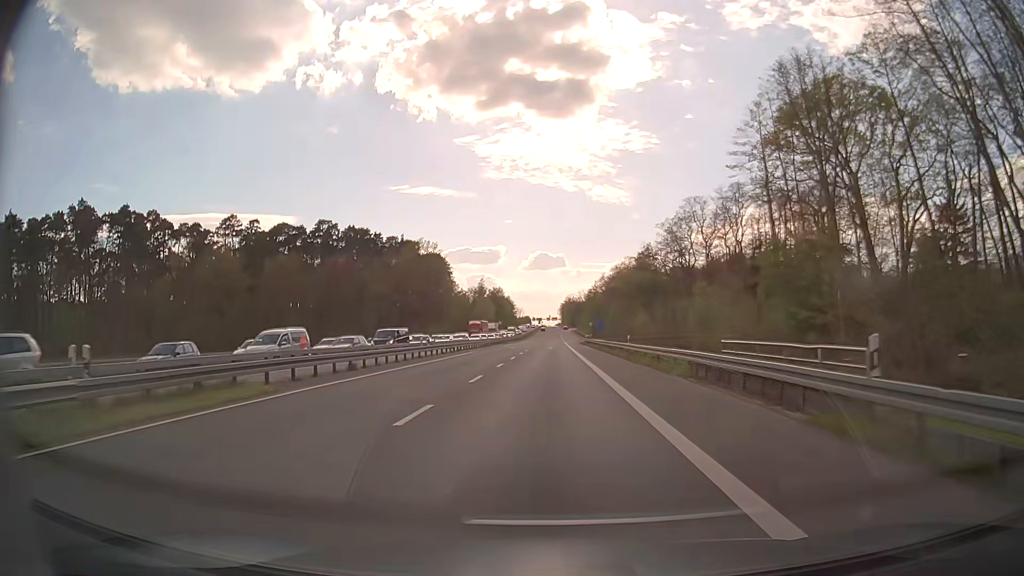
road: secondary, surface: asphalt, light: Day
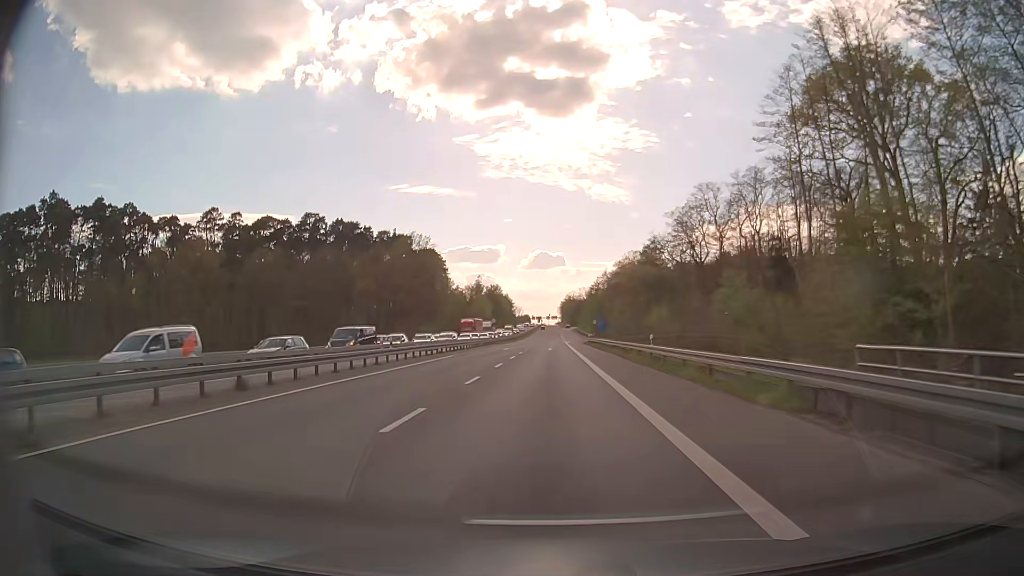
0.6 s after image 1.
(0.0, +9.7) m; 0°
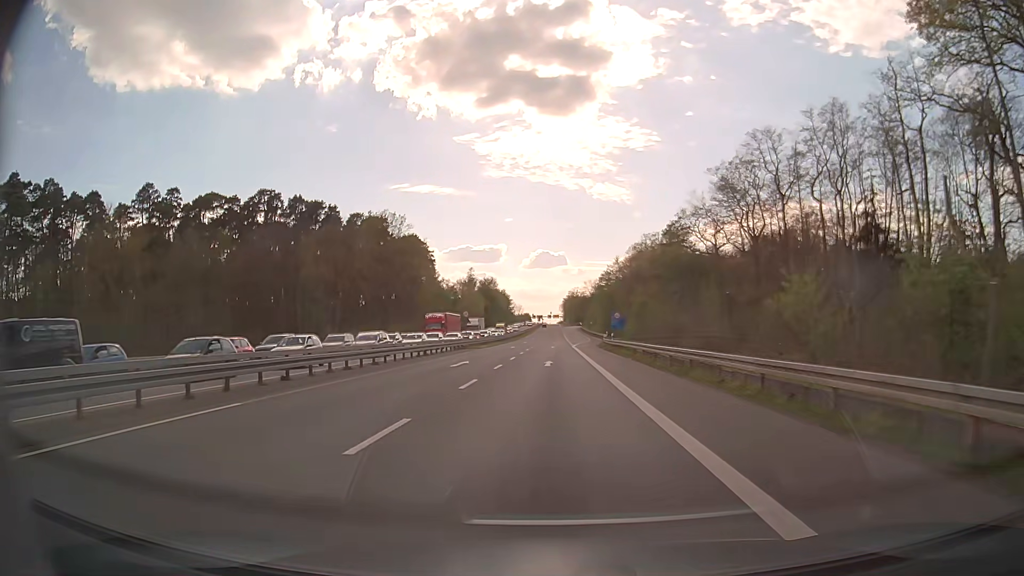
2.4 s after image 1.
(0.0, +28.6) m; 0°
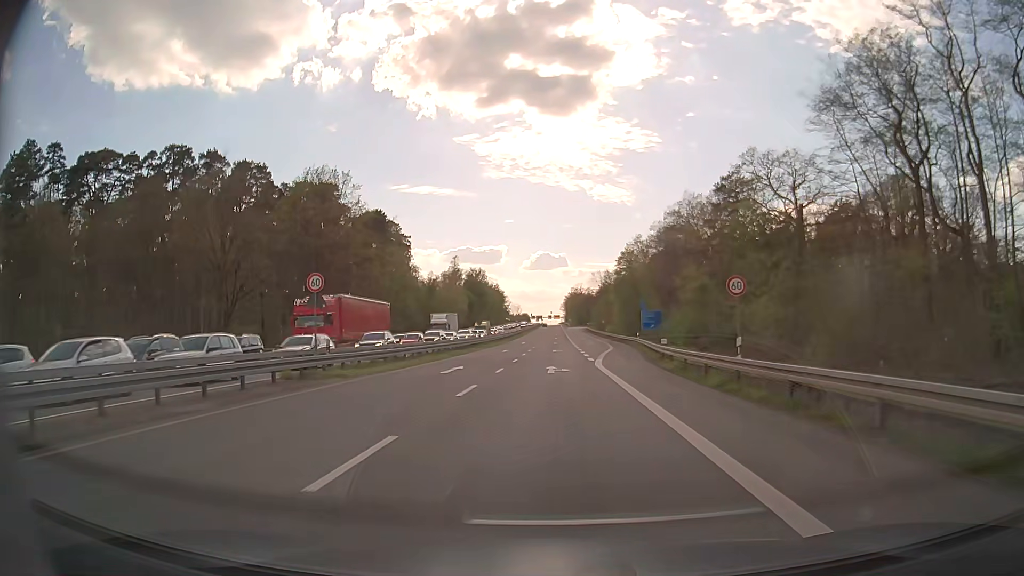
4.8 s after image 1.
(-0.1, +37.5) m; 0°
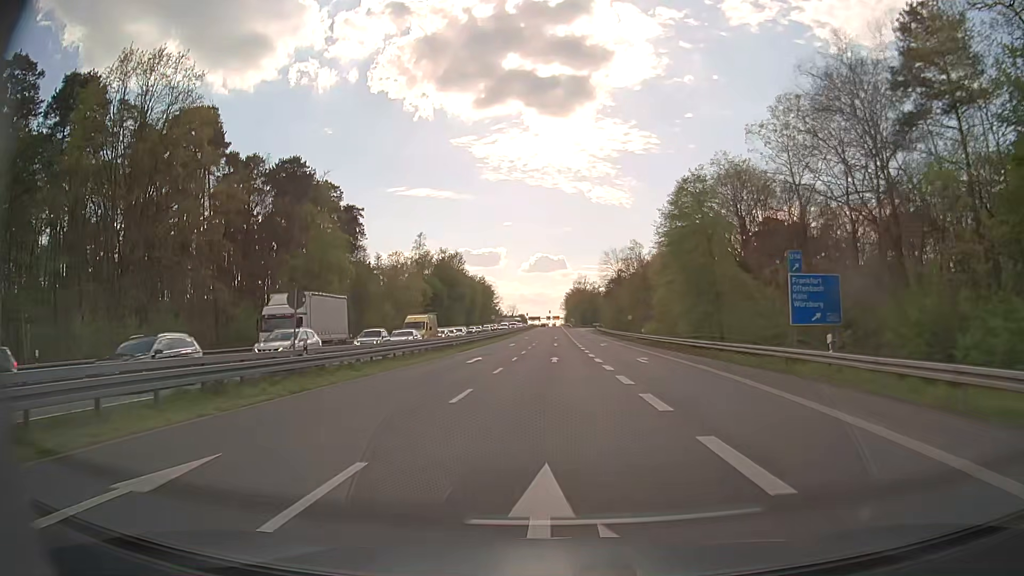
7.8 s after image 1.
(+0.2, +46.6) m; 0°
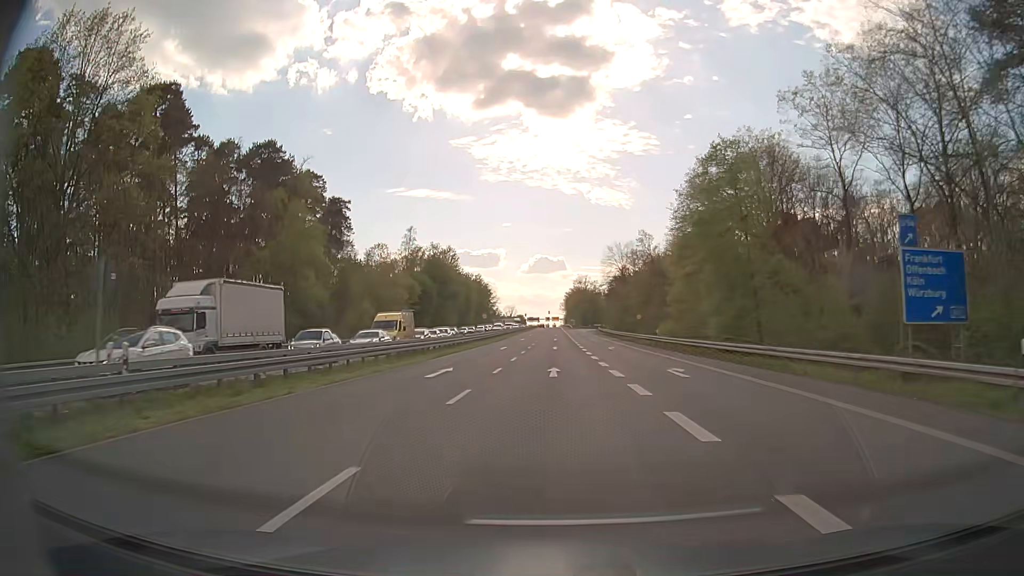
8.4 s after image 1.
(0.0, +9.3) m; 0°
(0, +10) (0, +20) (0, +30) (0, +40) (0, +50) (0, +60) (0, +70) (0, +80) (0, +90) (0, +100) m
